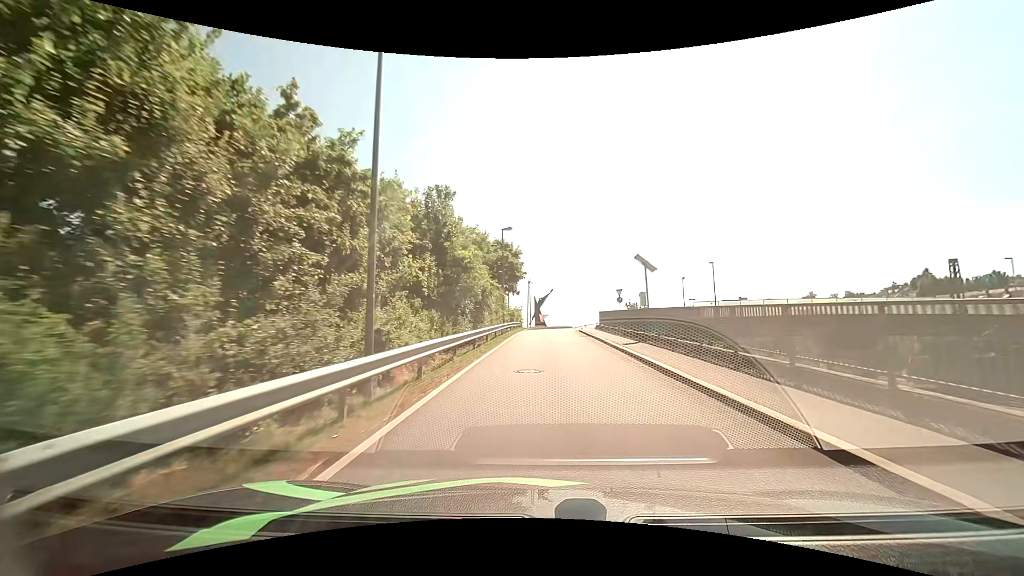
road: unclassified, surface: asphalt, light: Day
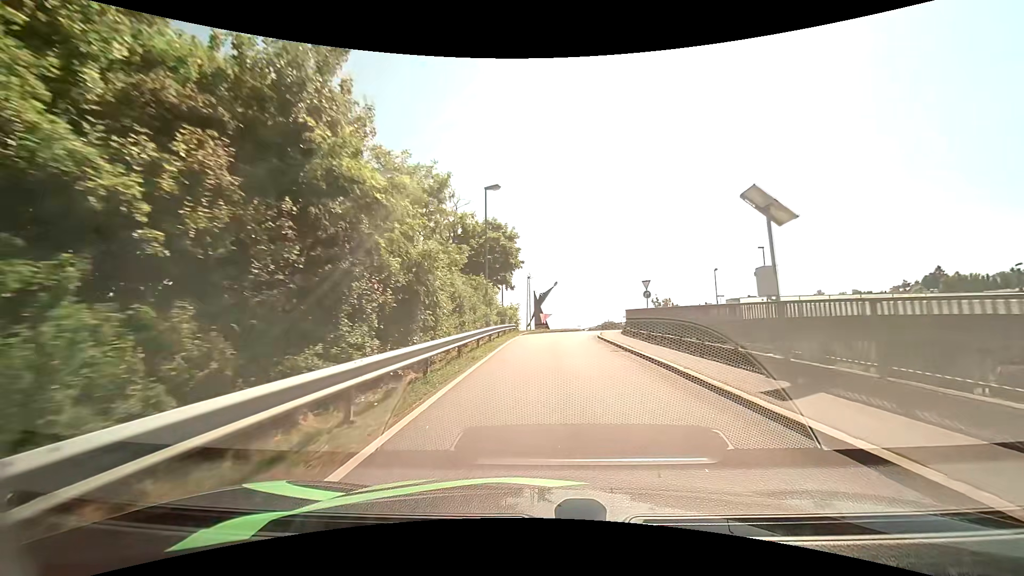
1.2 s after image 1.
(-0.1, +12.1) m; -1°
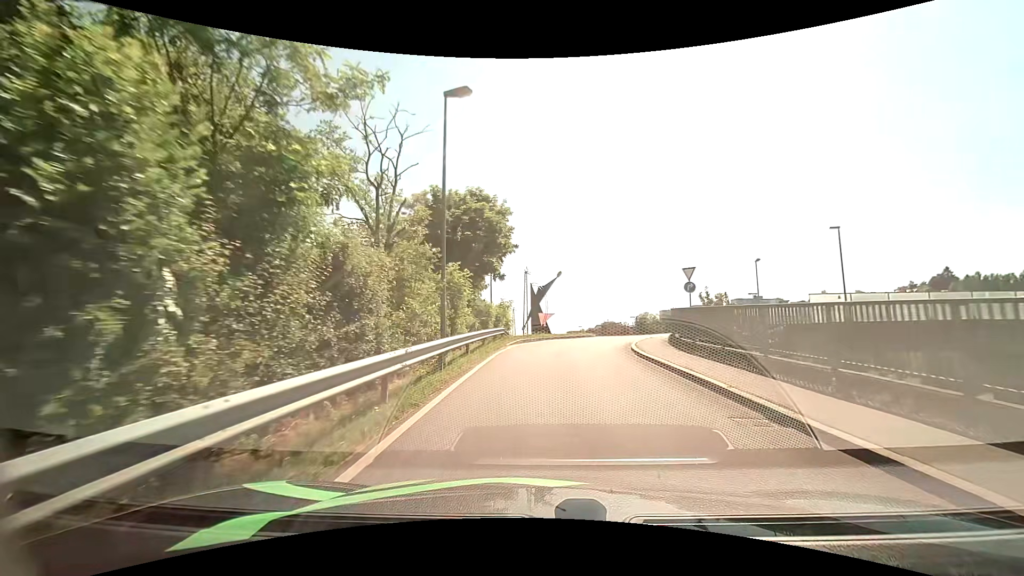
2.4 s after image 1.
(+0.1, +10.7) m; +1°
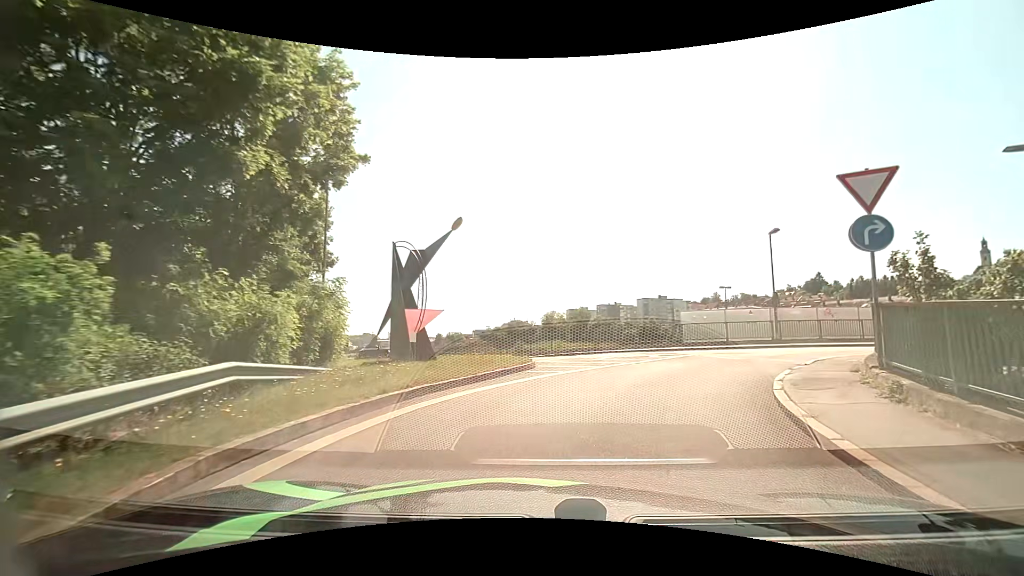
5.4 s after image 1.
(+0.7, +19.3) m; +10°
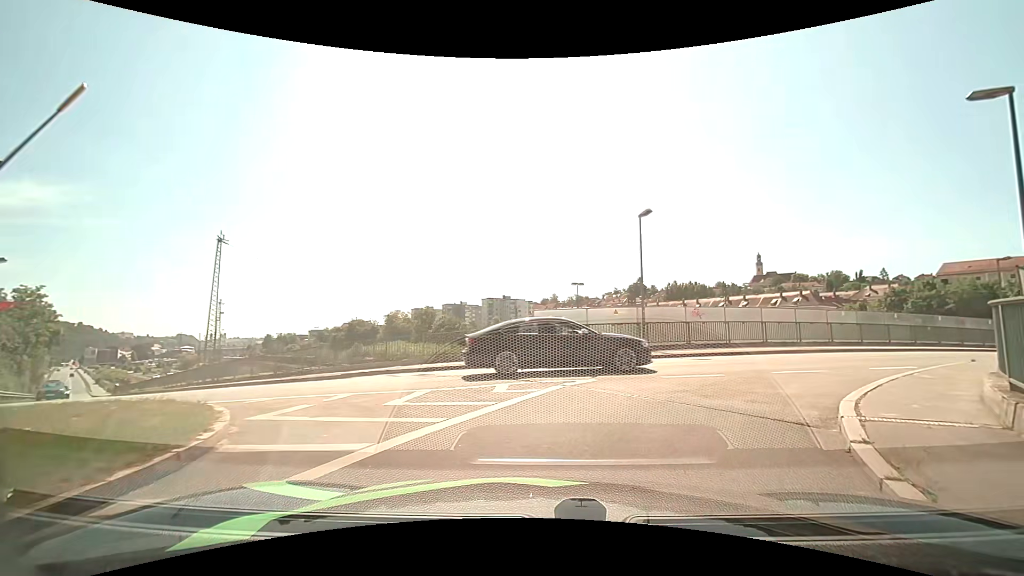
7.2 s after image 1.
(+1.1, +8.1) m; +16°
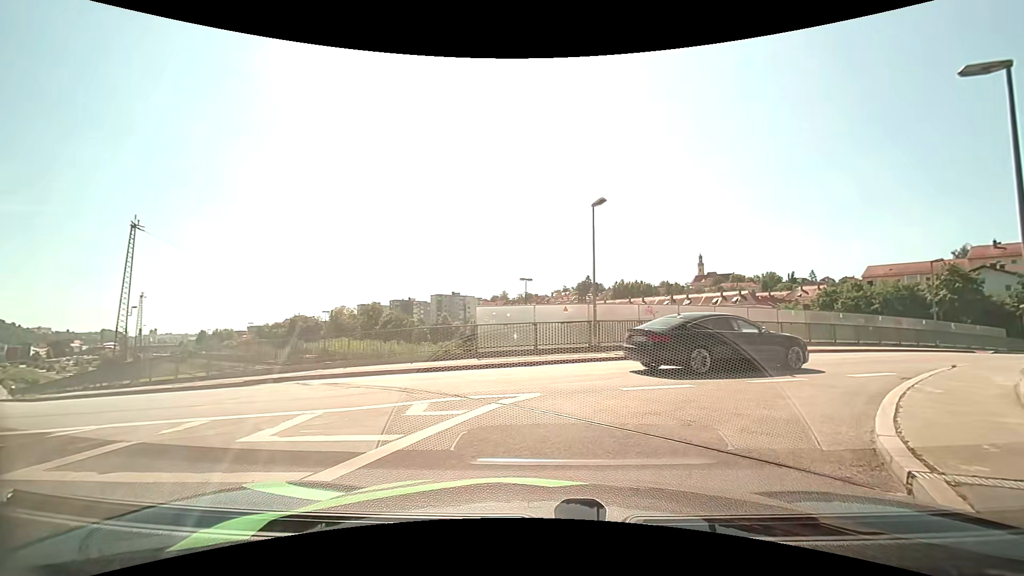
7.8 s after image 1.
(+0.1, +2.2) m; +6°
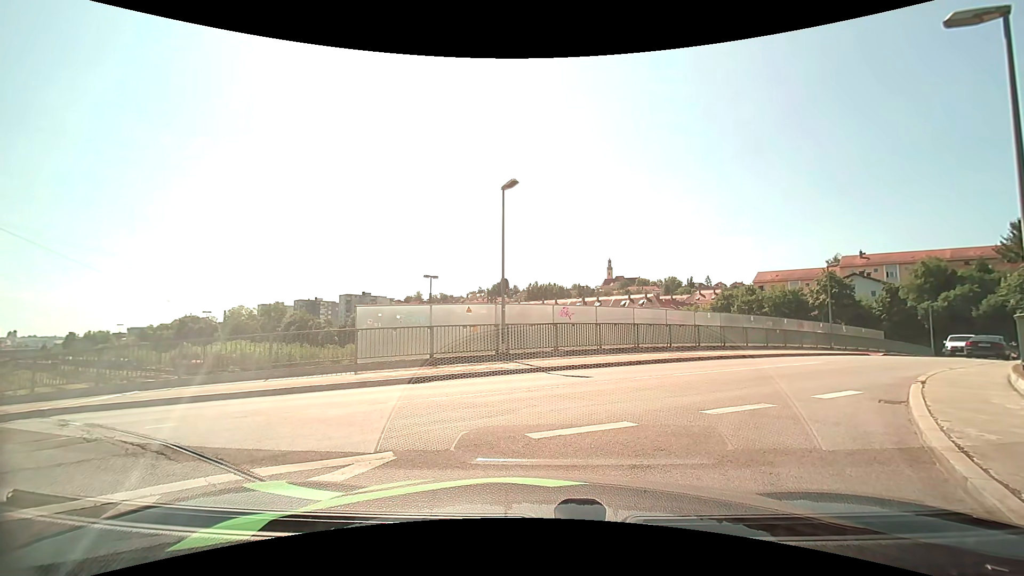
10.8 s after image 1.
(+0.3, +3.3) m; +9°
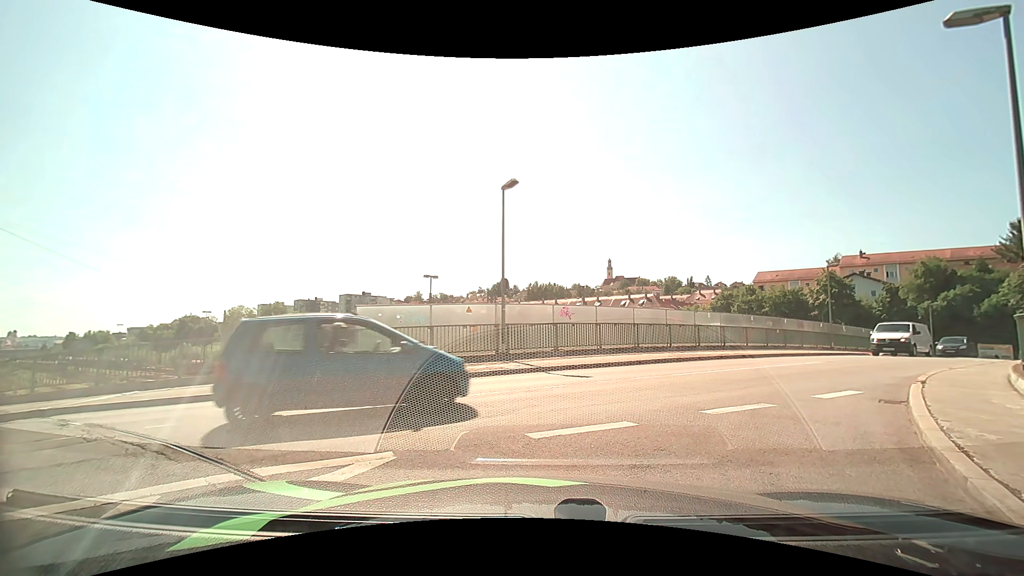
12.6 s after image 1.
(0.0, 0.0) m; 0°
